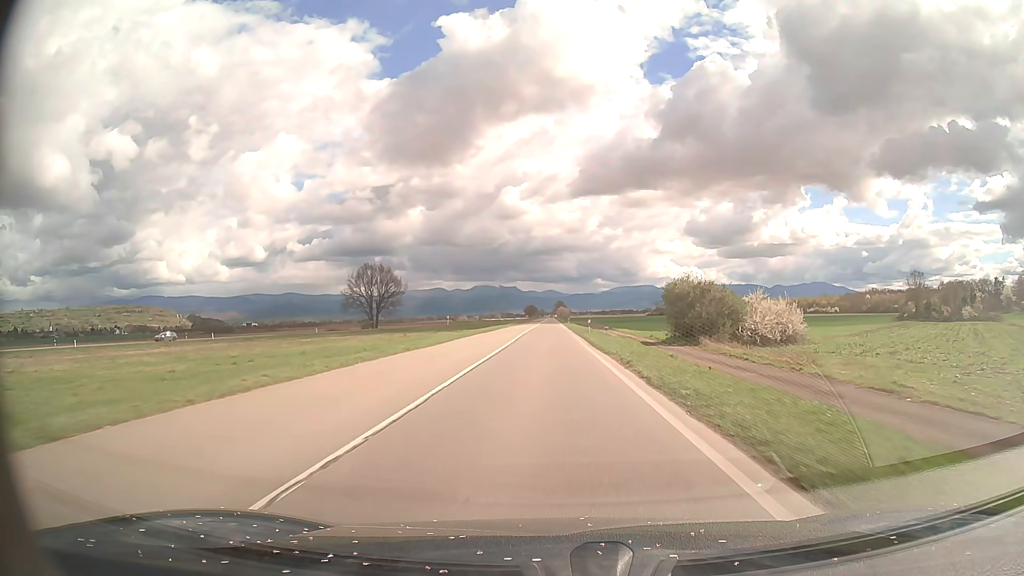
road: primary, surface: asphalt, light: Day
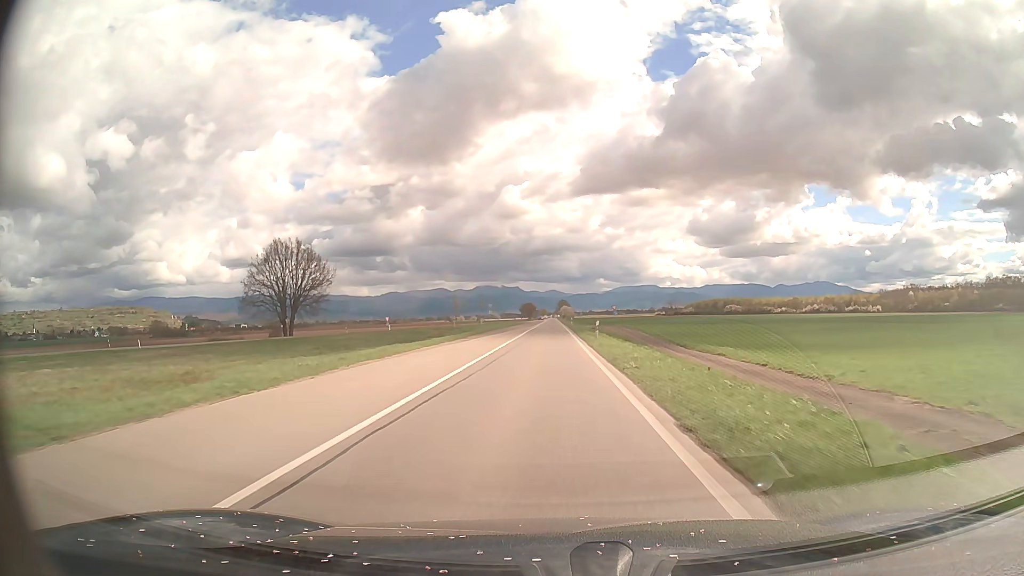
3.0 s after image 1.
(0.0, +60.5) m; 0°
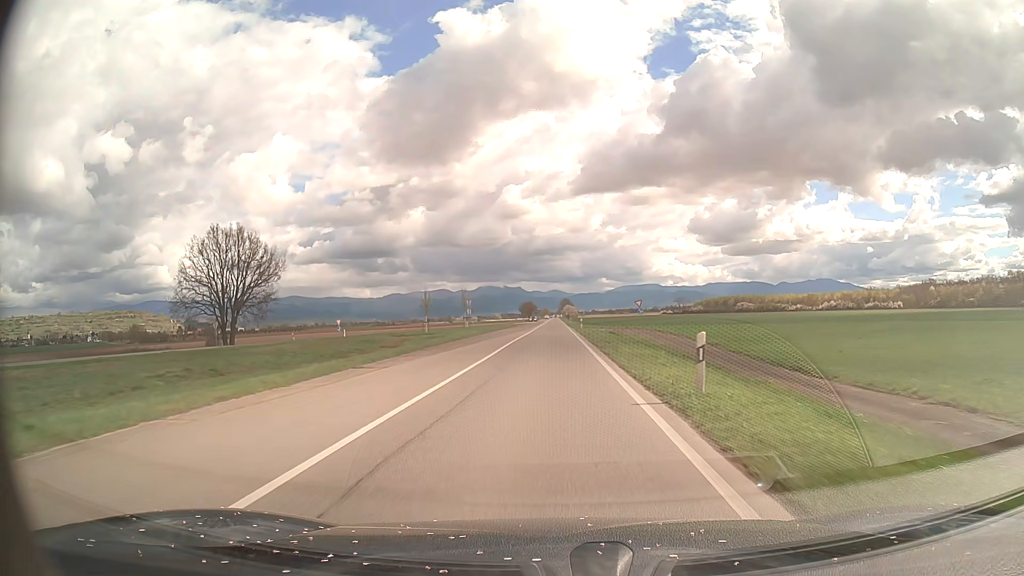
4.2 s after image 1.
(0.0, +24.1) m; 0°
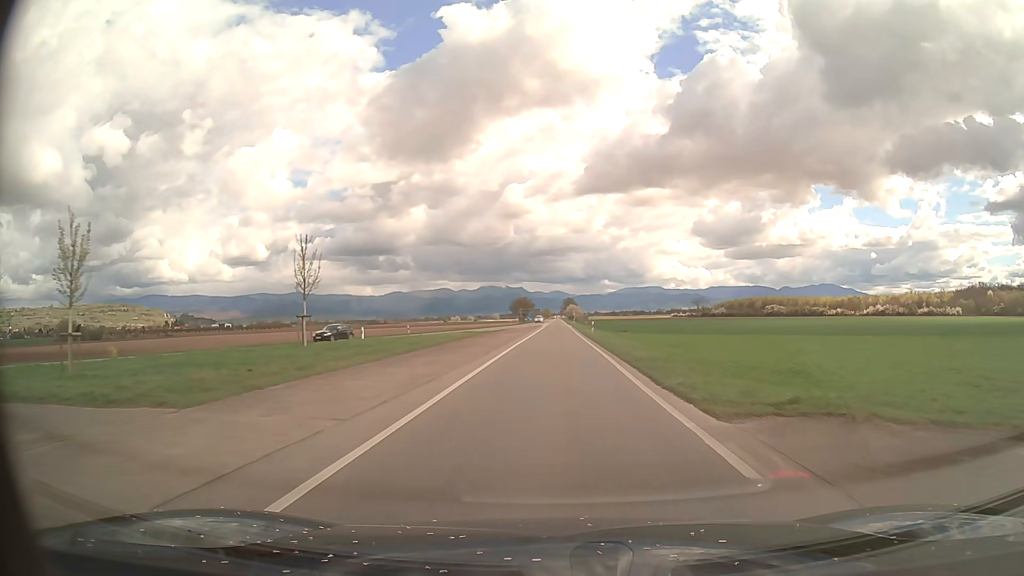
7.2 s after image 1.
(-0.2, +60.4) m; 0°
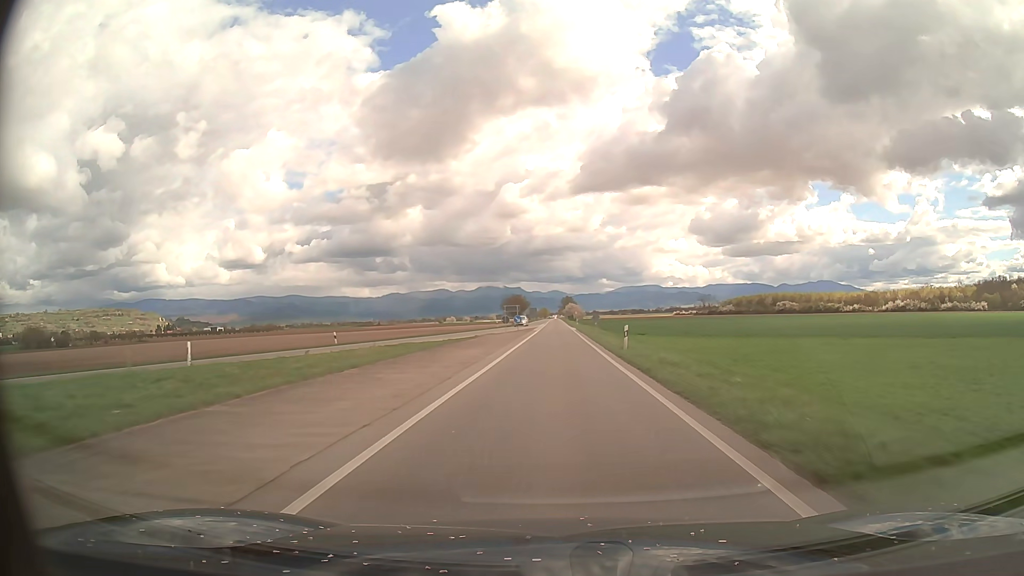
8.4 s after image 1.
(+0.1, +24.3) m; 0°
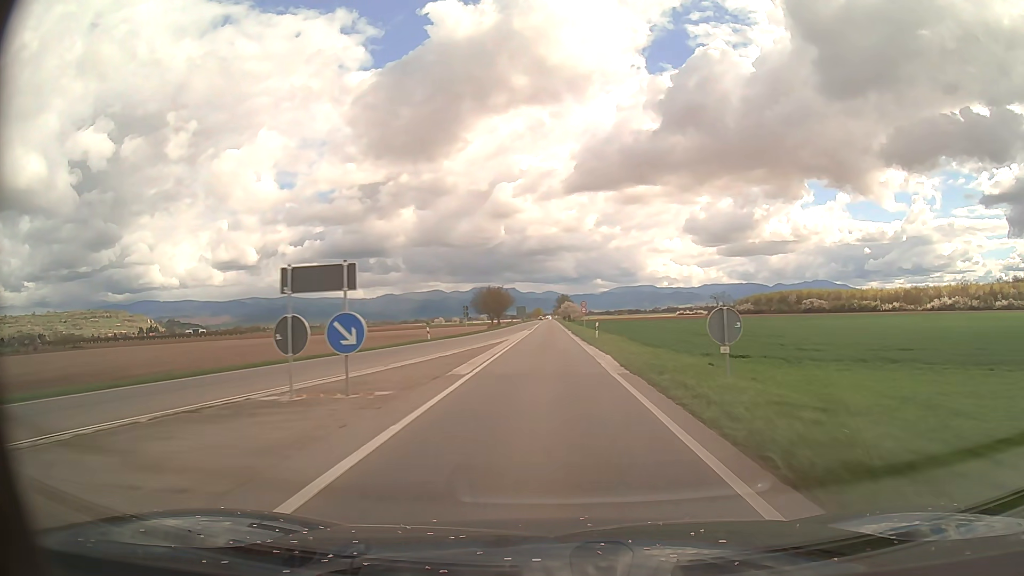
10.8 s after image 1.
(+0.2, +48.9) m; 0°
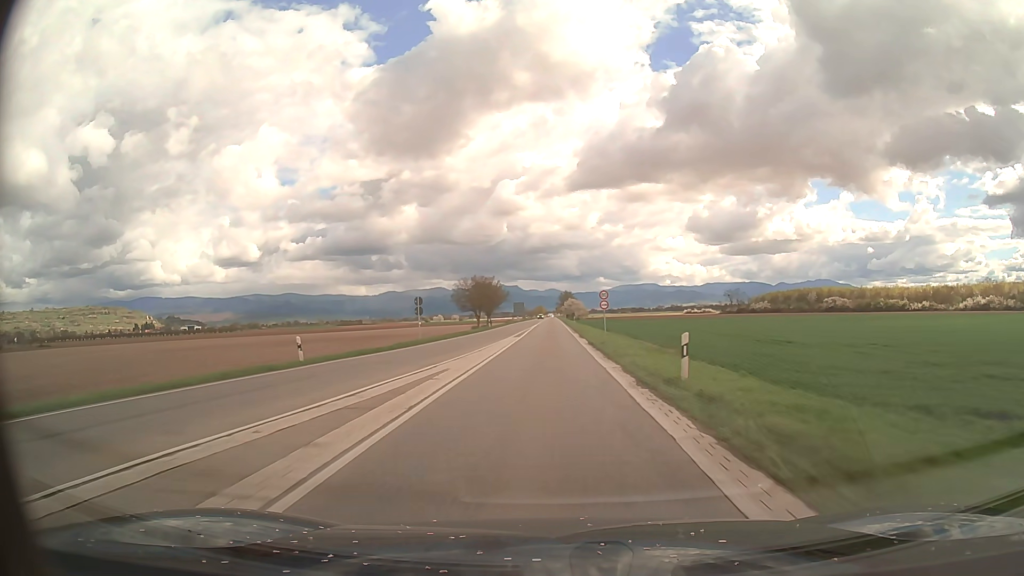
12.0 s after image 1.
(0.0, +24.6) m; 0°
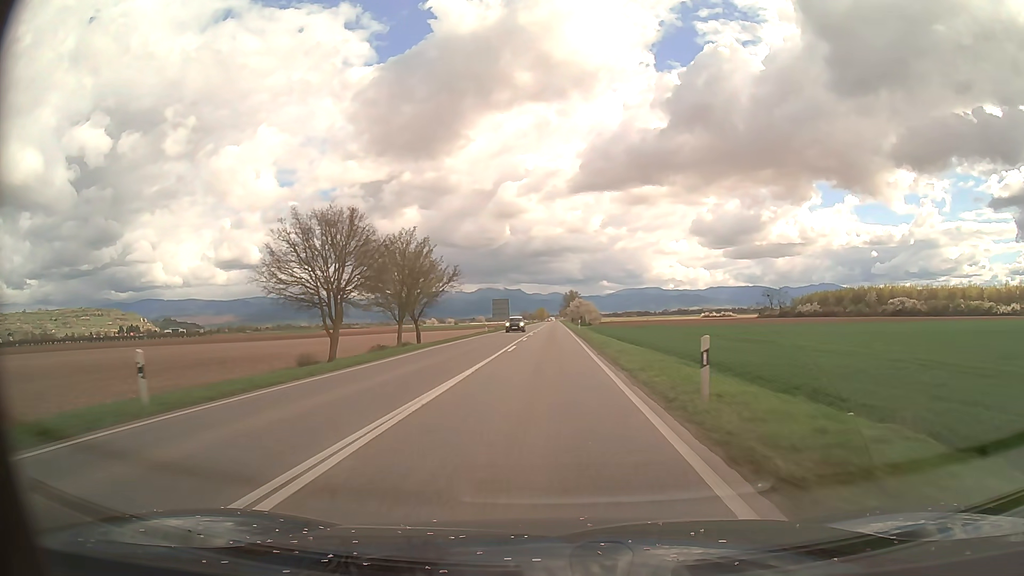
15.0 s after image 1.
(-0.1, +62.0) m; 0°
(0, +10) (0, +20) (0, +30) (0, +40) (0, +50) (0, +60) (0, +70) (0, +80) (0, +90) (0, +100) m
